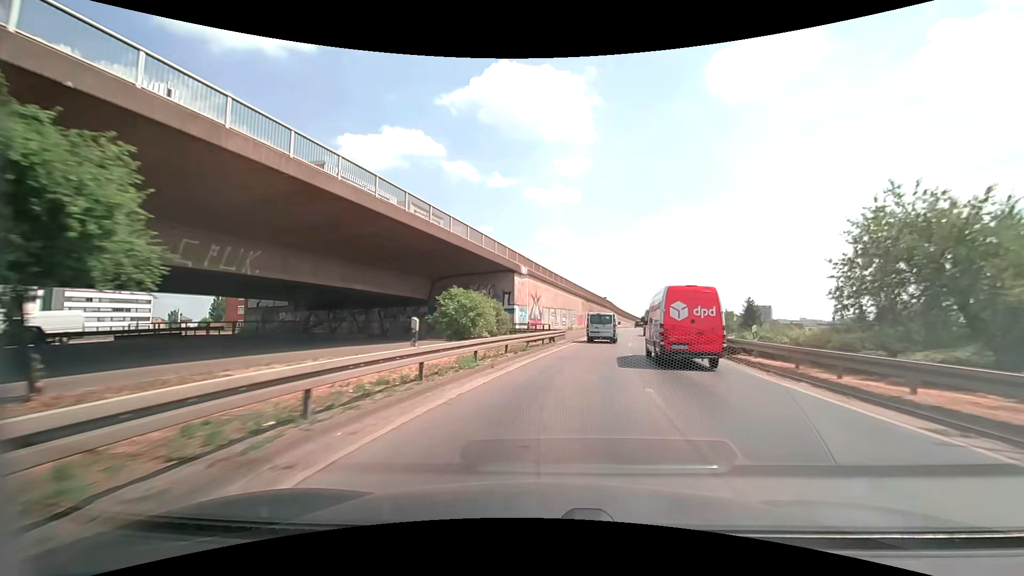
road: motorway_link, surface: asphalt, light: Day
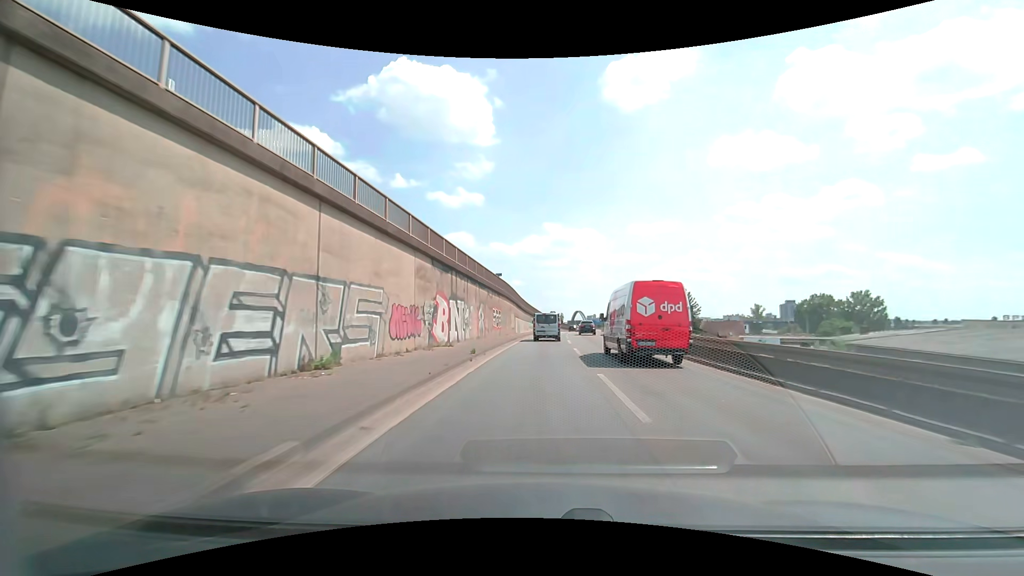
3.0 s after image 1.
(+6.3, +45.9) m; +11°
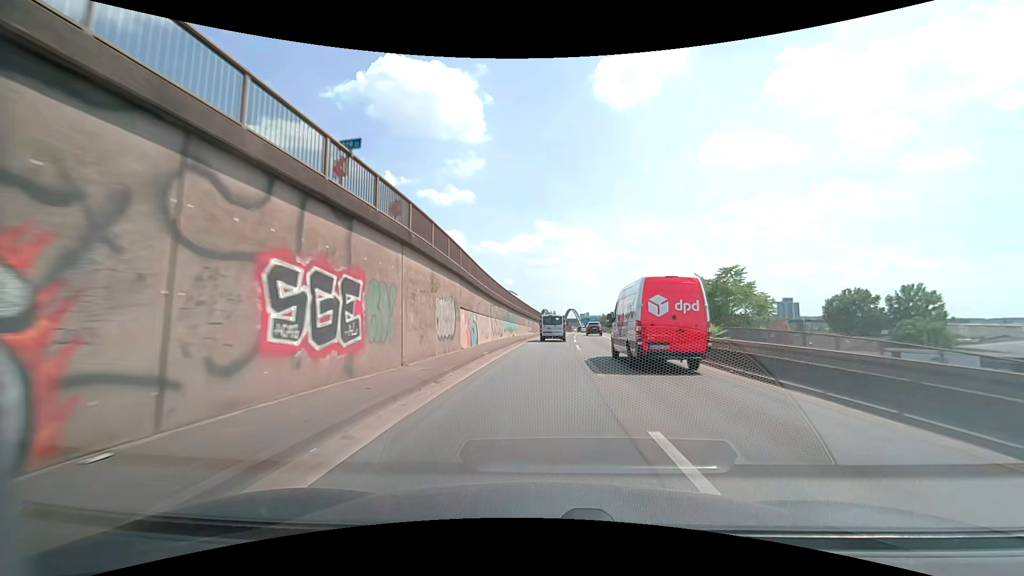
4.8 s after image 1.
(+0.4, +30.7) m; +1°
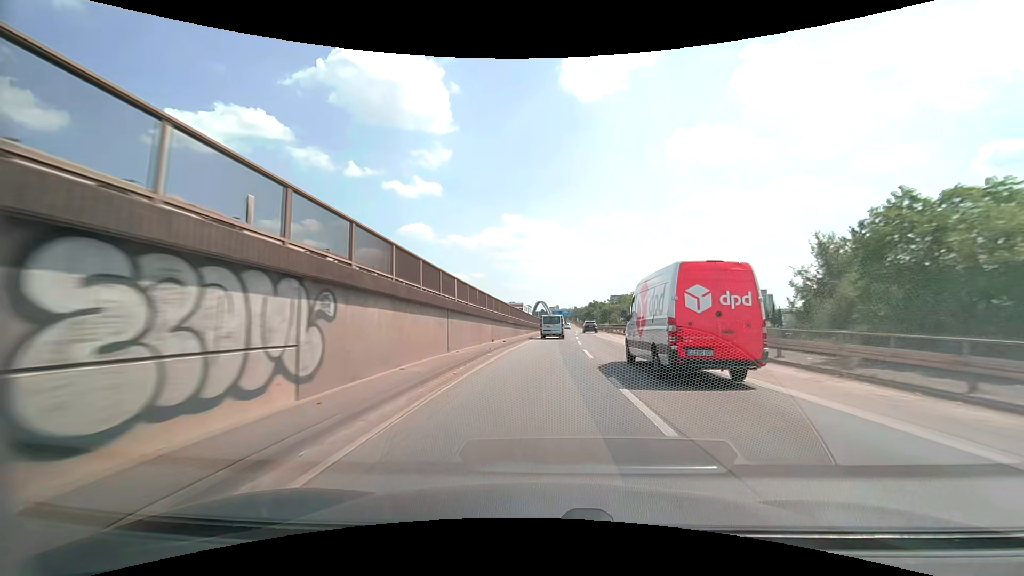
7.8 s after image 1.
(+1.9, +54.6) m; +4°
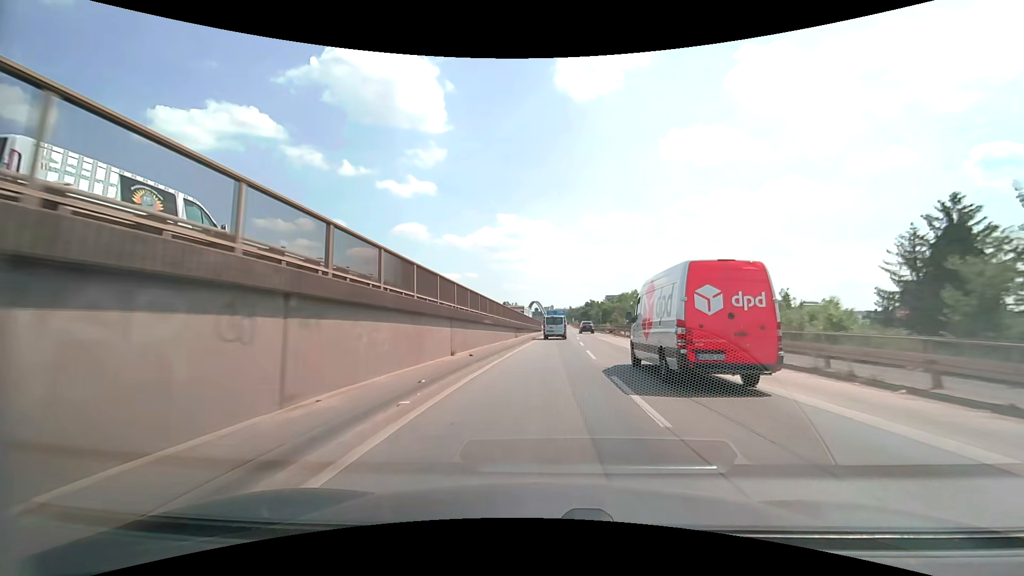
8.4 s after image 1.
(+0.1, +11.4) m; +1°
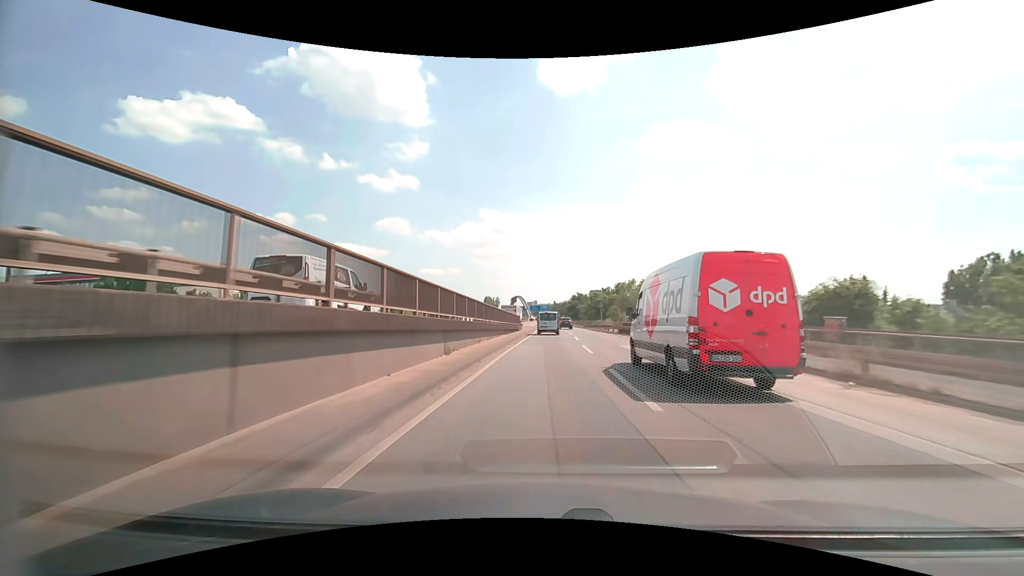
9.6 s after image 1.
(+0.4, +23.0) m; +2°
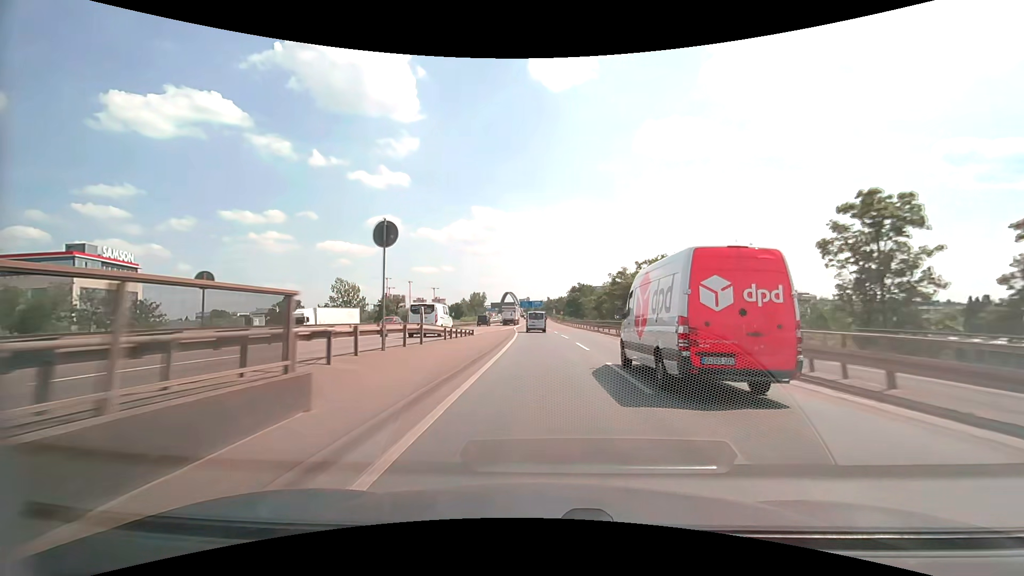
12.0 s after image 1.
(+0.5, +46.6) m; +1°
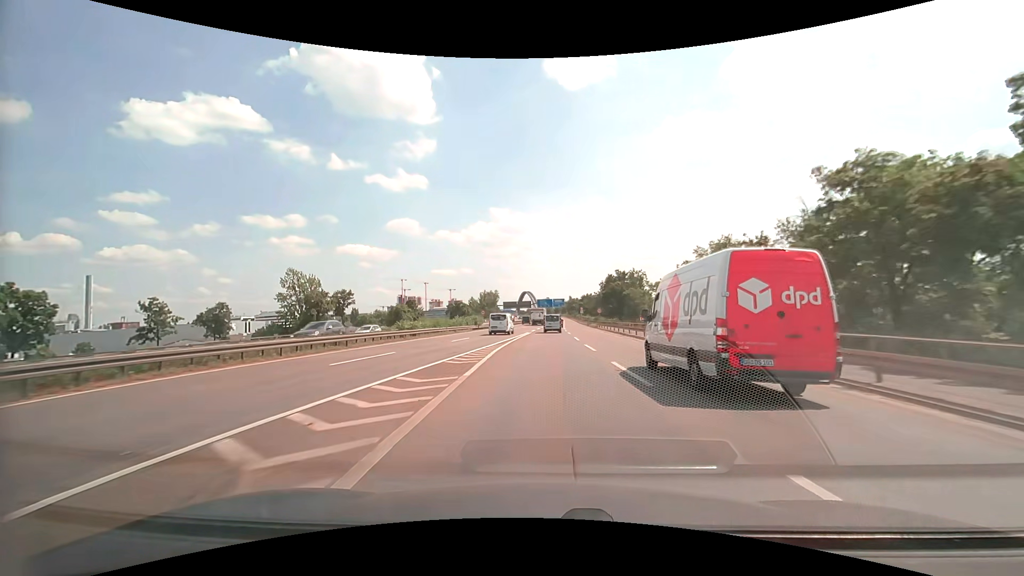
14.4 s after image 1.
(-0.8, +46.5) m; -2°
(0, +10) (0, +20) (0, +30) (0, +40) (+1, +50) (+1, +60) (+1, +70) (+1, +80) (+2, +90) (+2, +100) m
